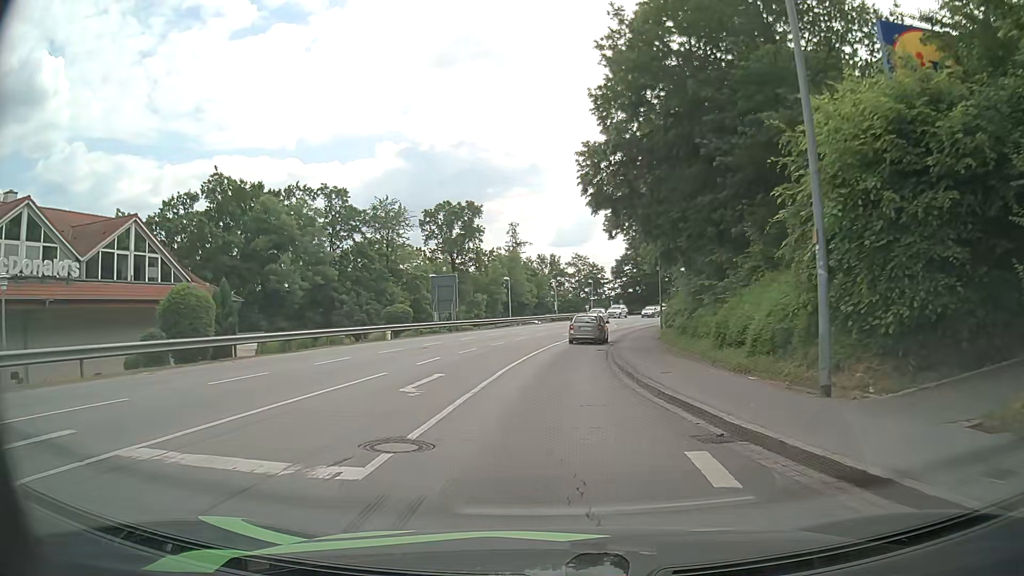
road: tertiary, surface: asphalt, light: Day
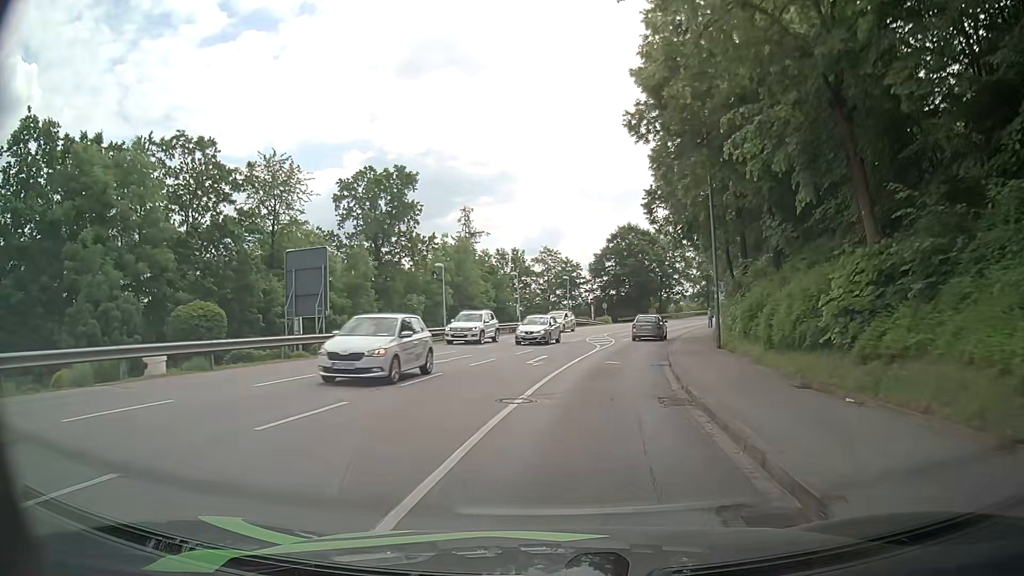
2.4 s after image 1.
(+0.5, +23.2) m; +2°
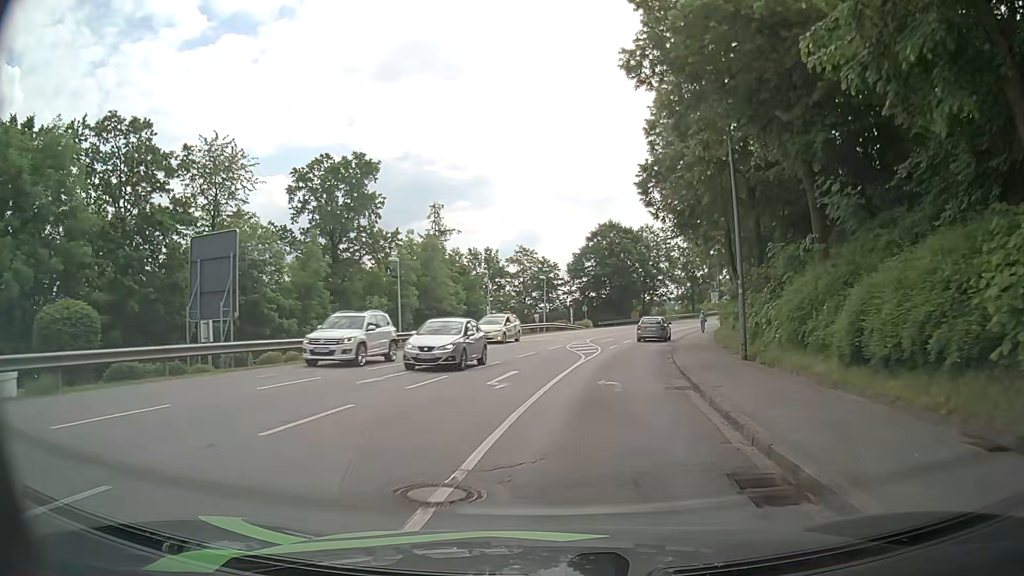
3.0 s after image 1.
(+0.1, +6.1) m; +2°
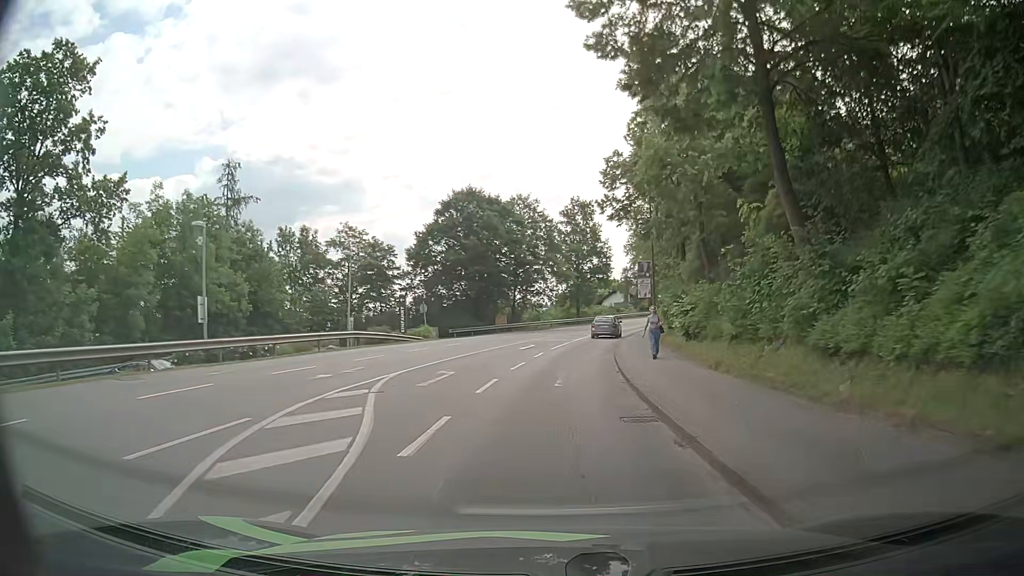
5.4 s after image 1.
(+2.6, +25.0) m; +12°
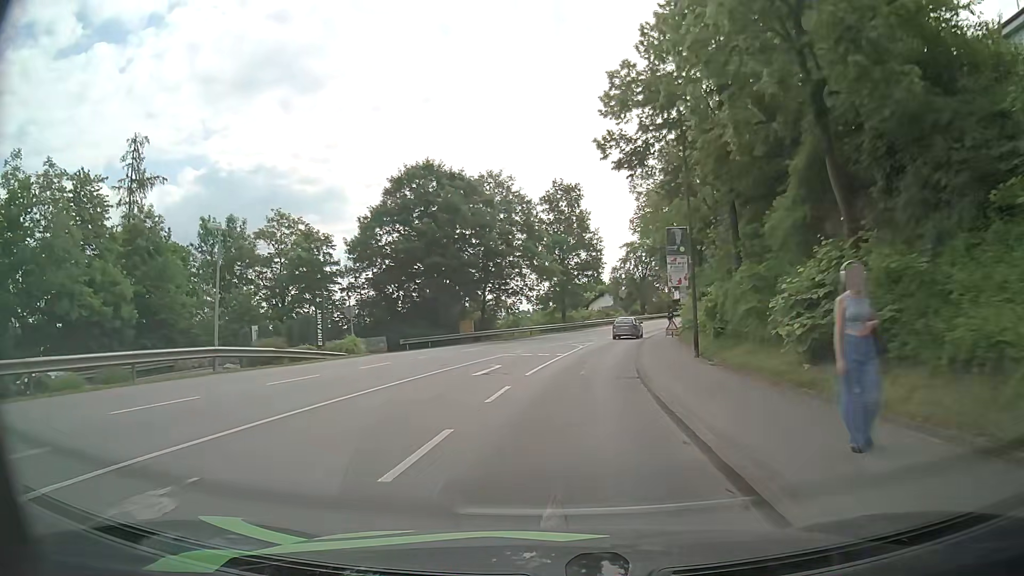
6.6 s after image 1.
(+0.3, +13.0) m; +2°
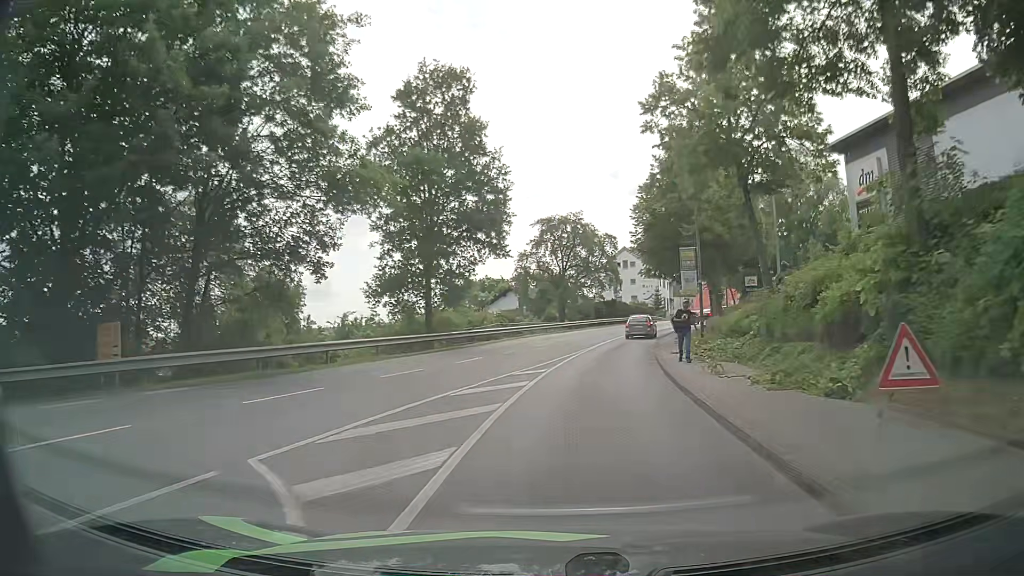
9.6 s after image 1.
(+2.2, +32.9) m; +9°
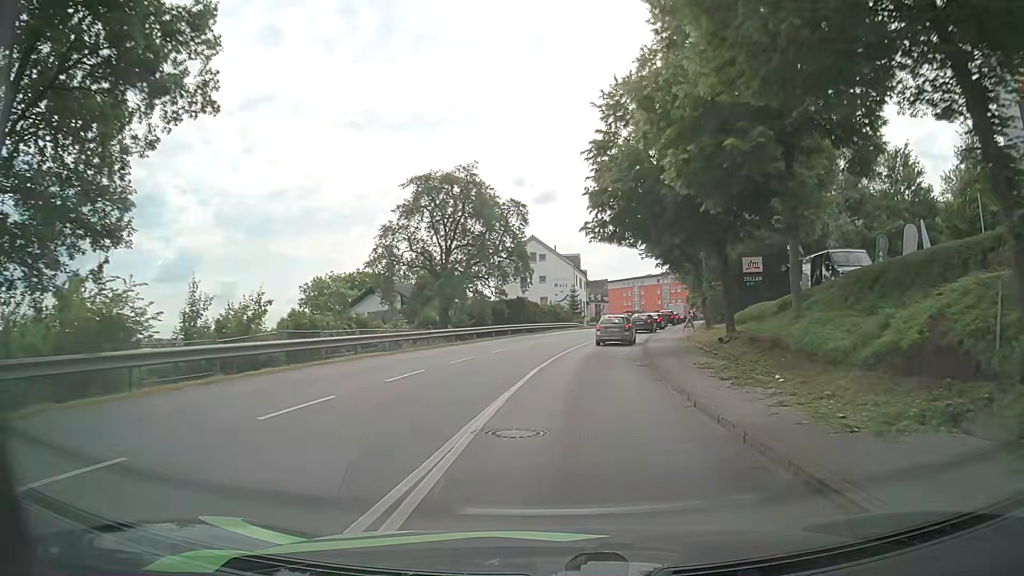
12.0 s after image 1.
(+1.5, +24.9) m; +8°
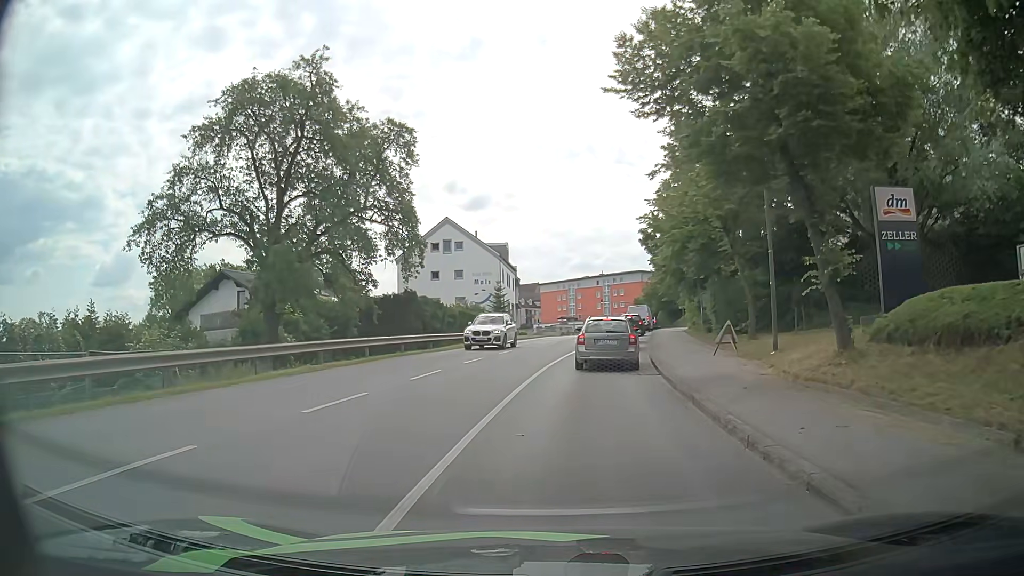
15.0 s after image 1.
(+0.9, +22.0) m; +6°
(0, +10) (+1, +20) (+2, +30) (+3, +40) (+5, +50) (+7, +60) (+9, +69) (+10, +79) (+11, +89) (+11, +99) m
